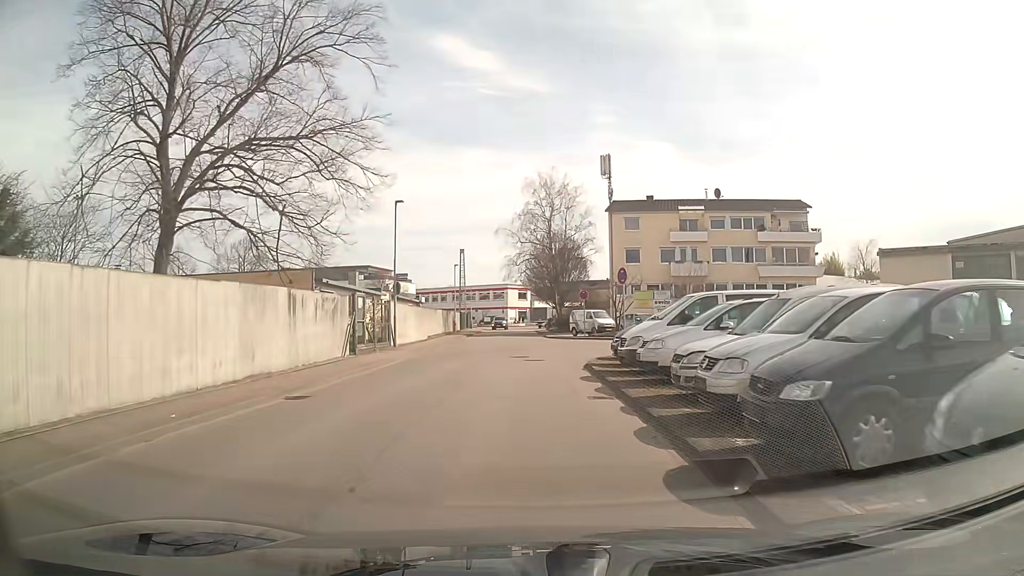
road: unclassified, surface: asphalt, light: Day
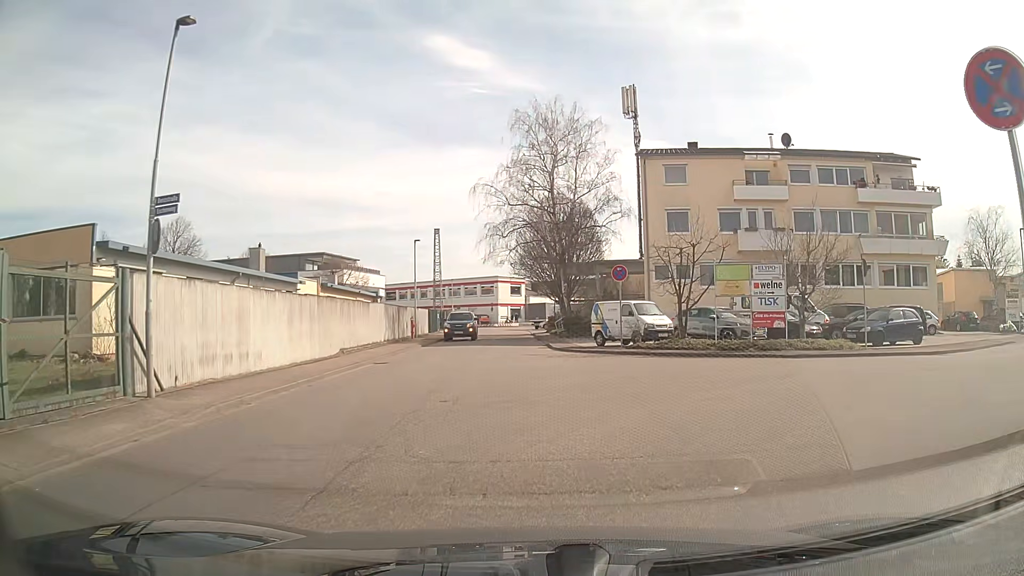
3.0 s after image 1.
(+0.2, +19.6) m; +1°
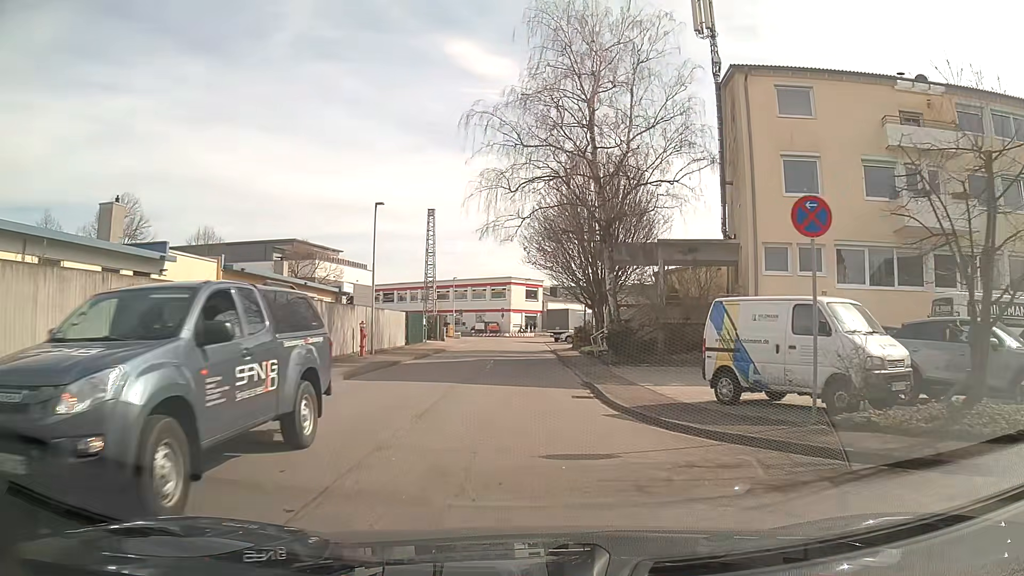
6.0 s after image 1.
(-0.4, +16.4) m; -2°
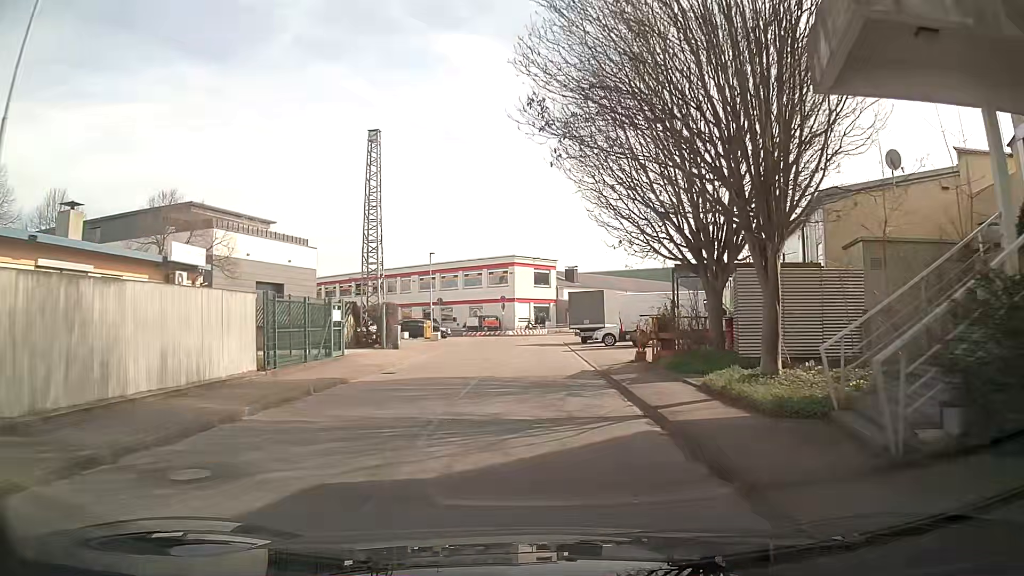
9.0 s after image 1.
(-0.3, +22.7) m; -1°
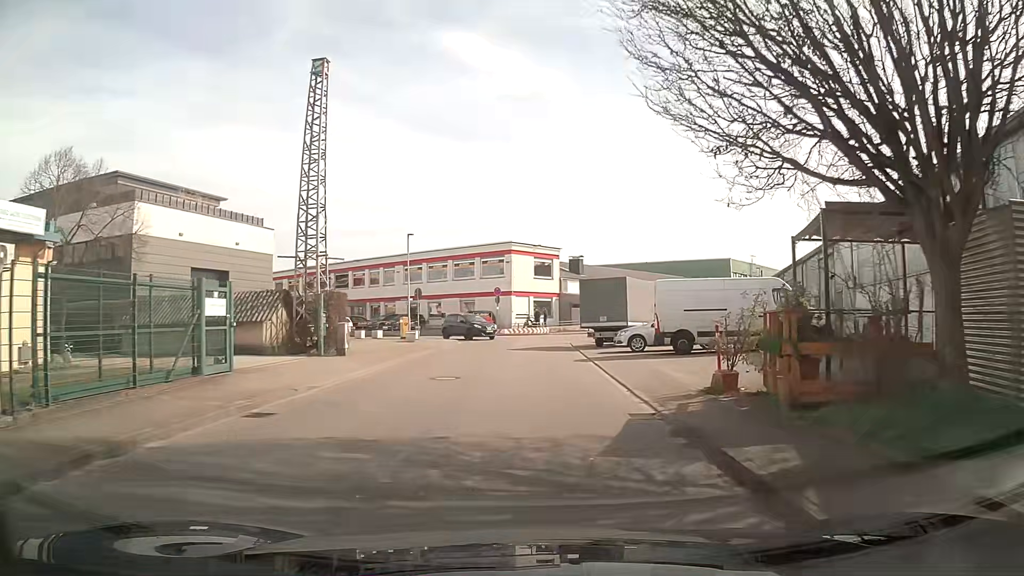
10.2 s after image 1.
(0.0, +9.2) m; 0°
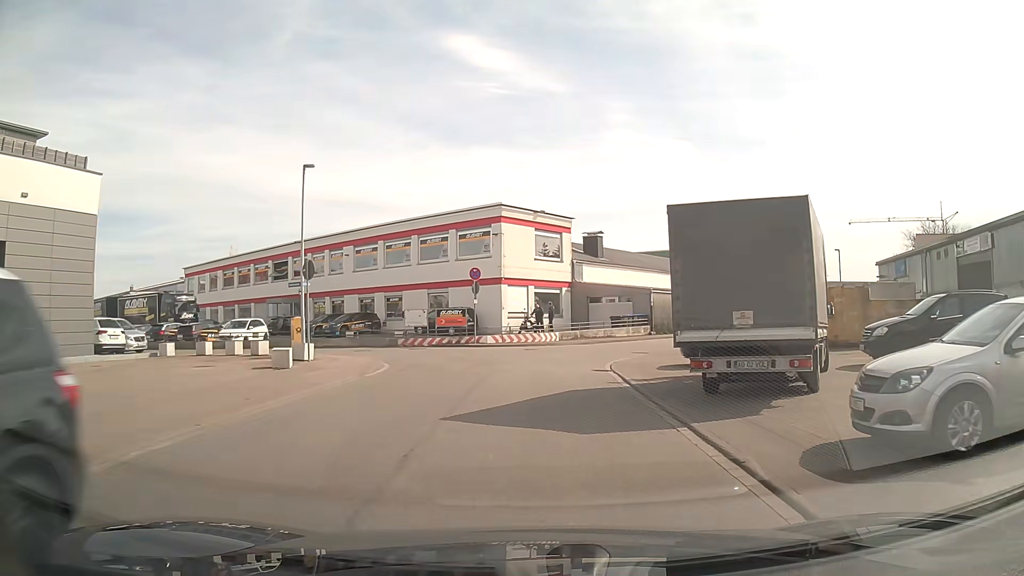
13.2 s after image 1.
(0.0, +19.5) m; 0°
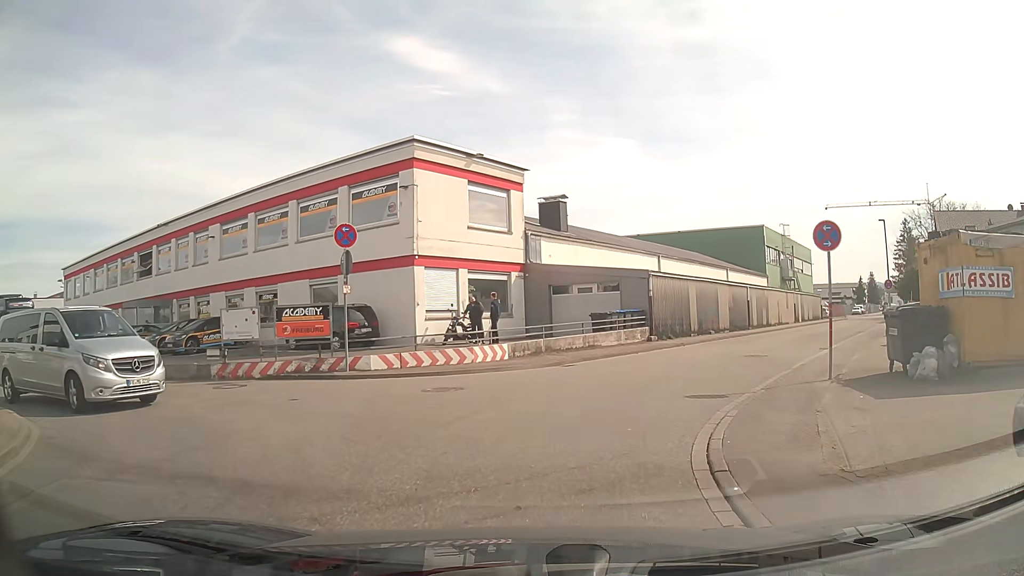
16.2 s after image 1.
(+0.4, +14.8) m; +4°
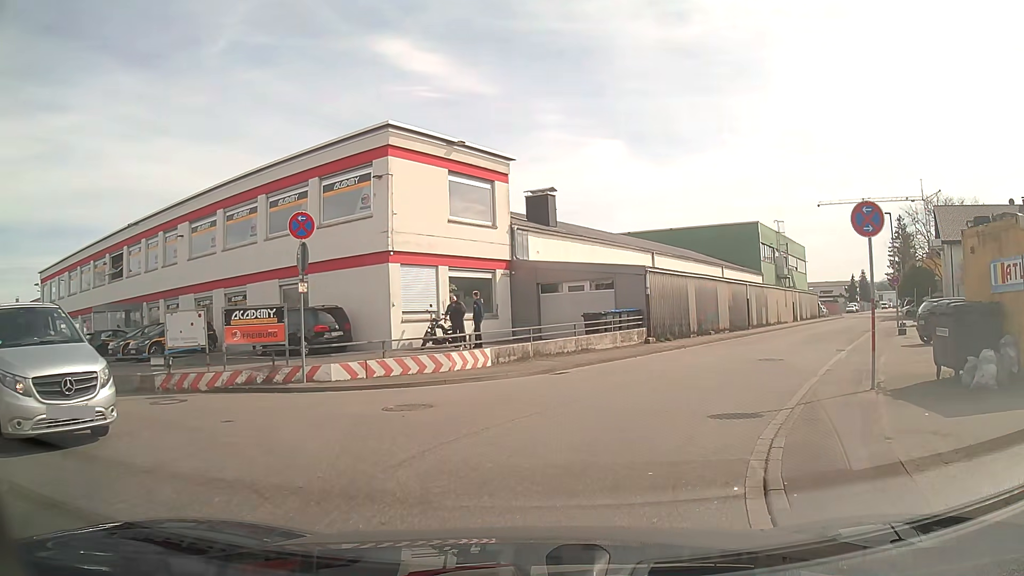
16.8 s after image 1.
(0.0, +2.2) m; +3°
